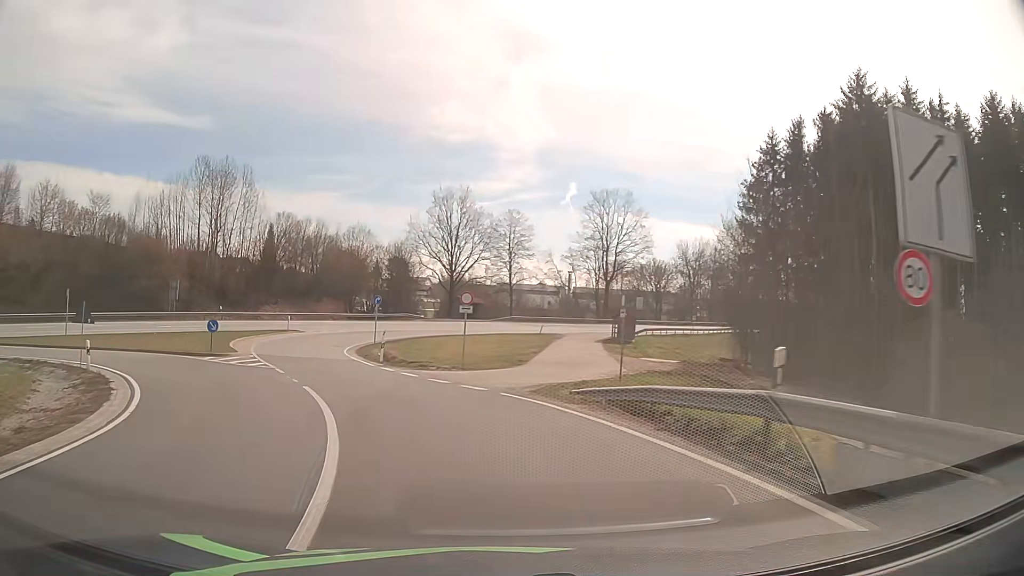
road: primary_link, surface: asphalt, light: Day
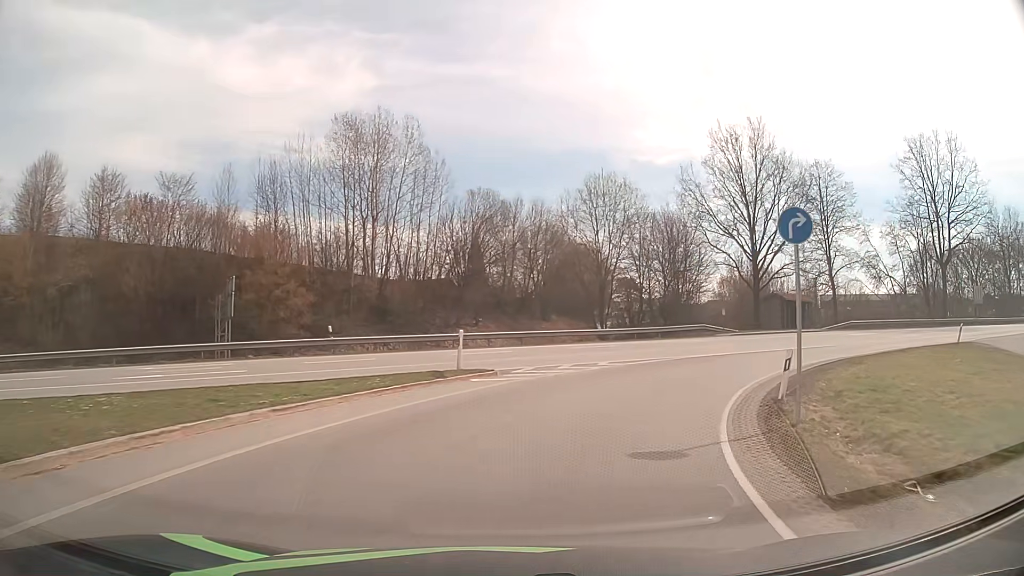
(-9.3, +33.1) m; -20°
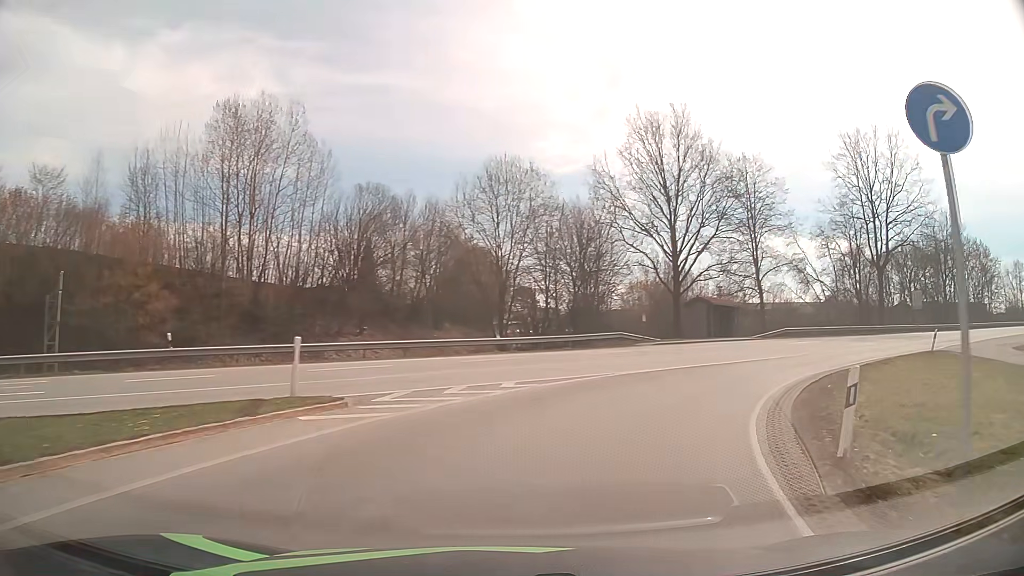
(+0.4, +6.2) m; +8°
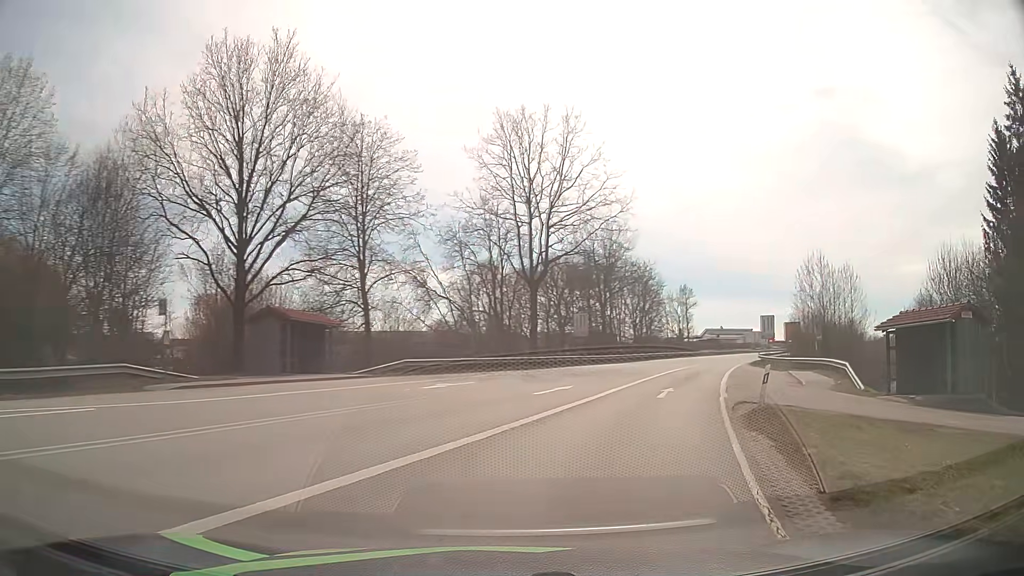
(+5.2, +16.7) m; +35°
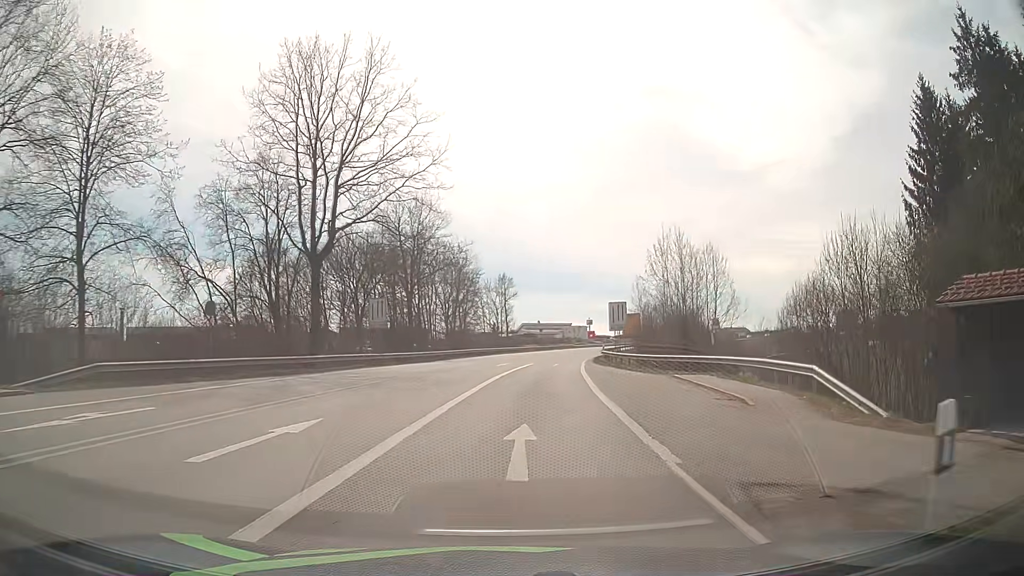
(+2.1, +12.6) m; +17°
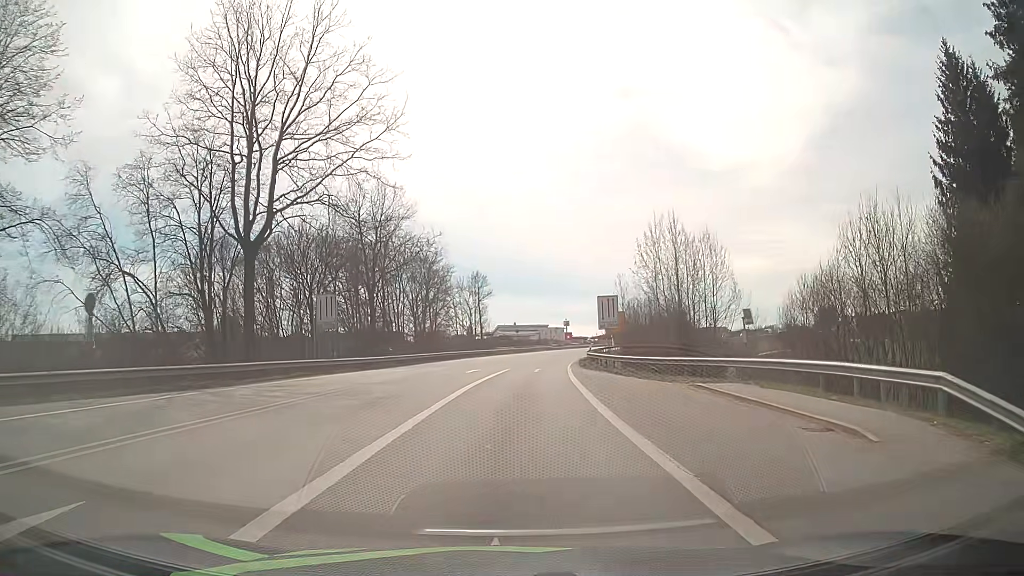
(+0.2, +7.0) m; +2°
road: primary
